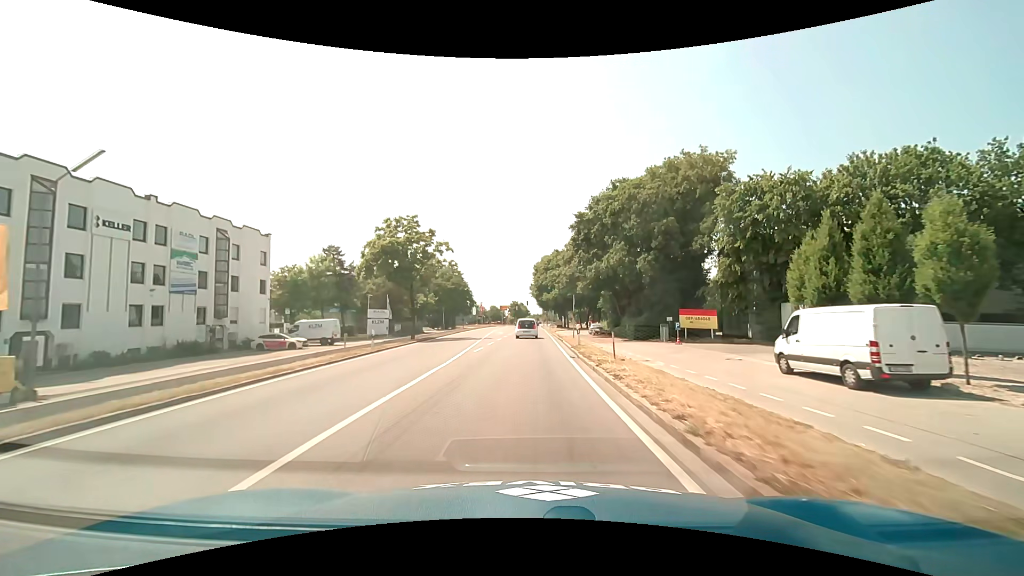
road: primary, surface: asphalt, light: Day
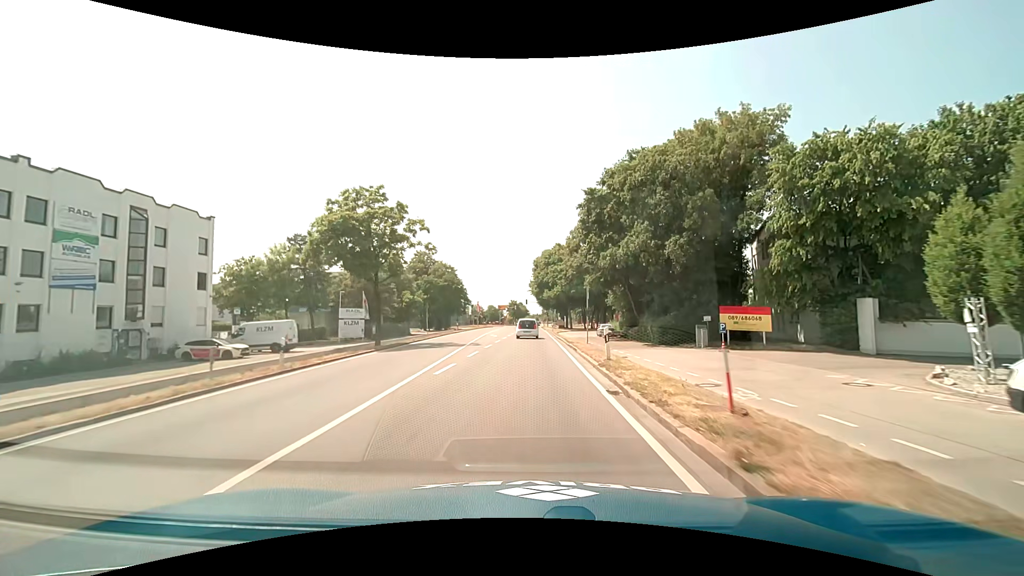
(0.0, +9.0) m; 0°
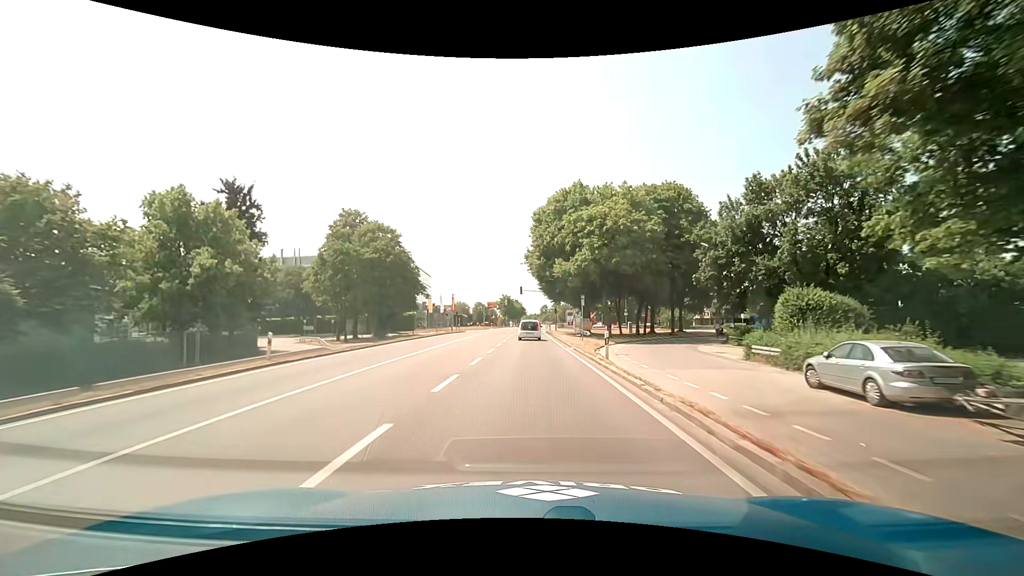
(0.0, +45.1) m; 0°
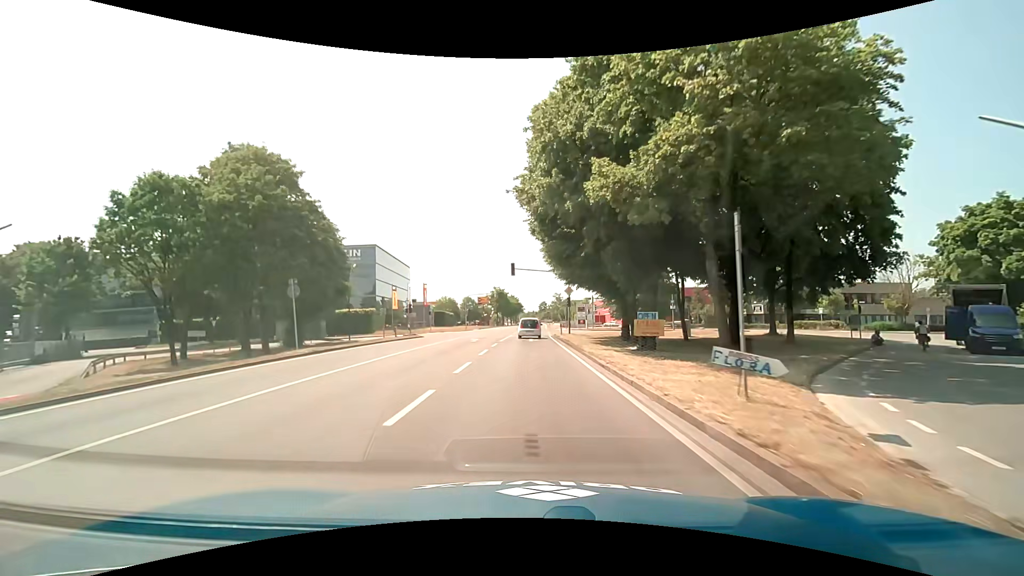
(+0.1, +27.1) m; +1°
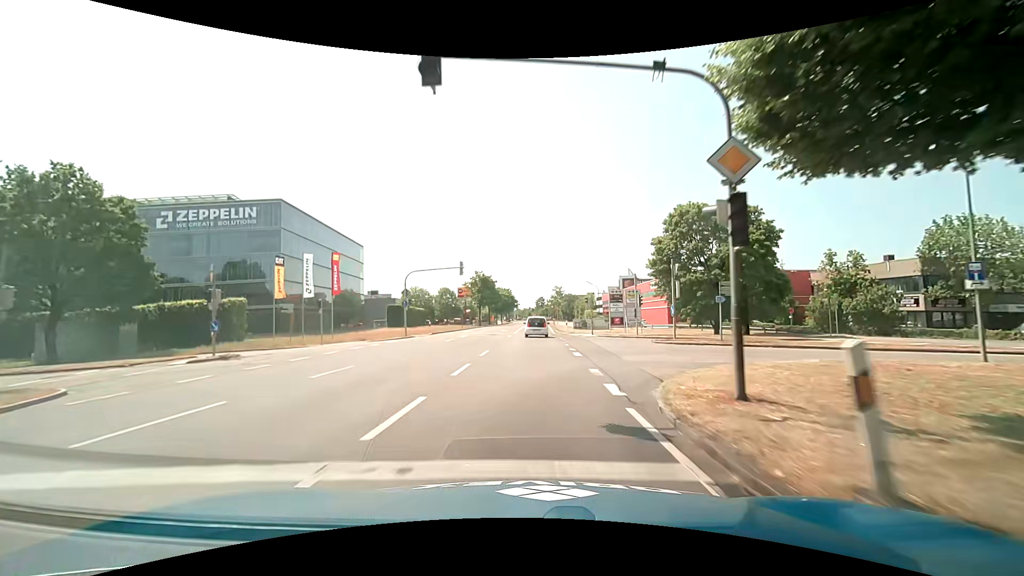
(+0.1, +36.2) m; 0°
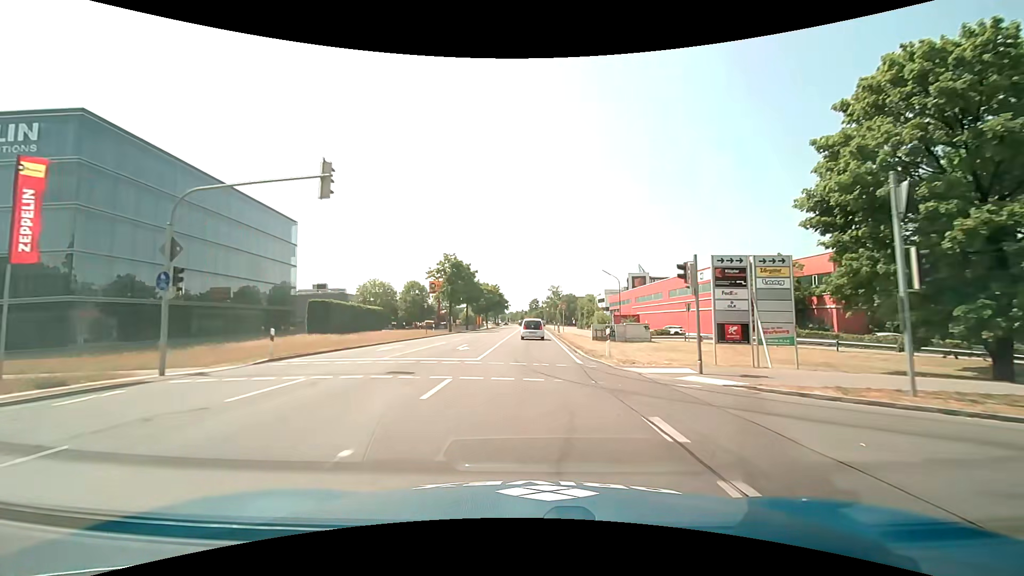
(+0.2, +27.2) m; +1°
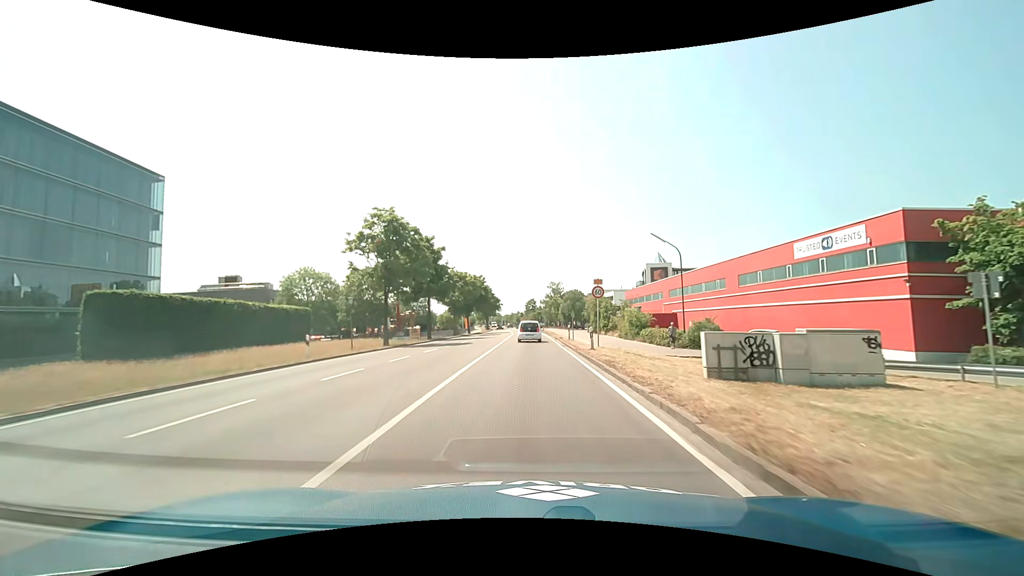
(+0.1, +27.4) m; 0°
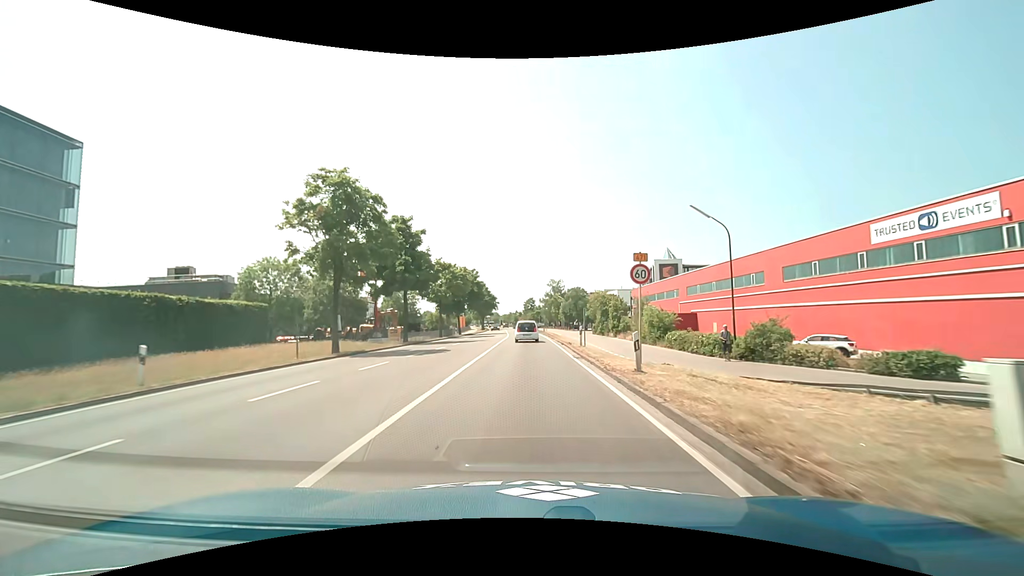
(0.0, +9.2) m; 0°
(0, +10) (0, +20) (0, +30) (0, +40) (0, +50) (-1, +60) (-1, +70) (-2, +80) (-2, +90) (-3, +100) m
